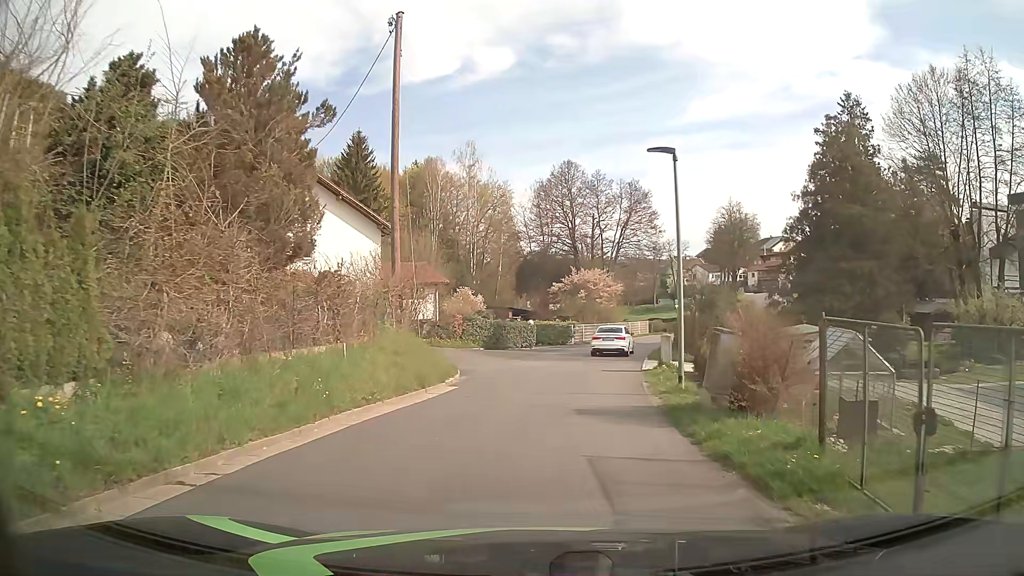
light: Day
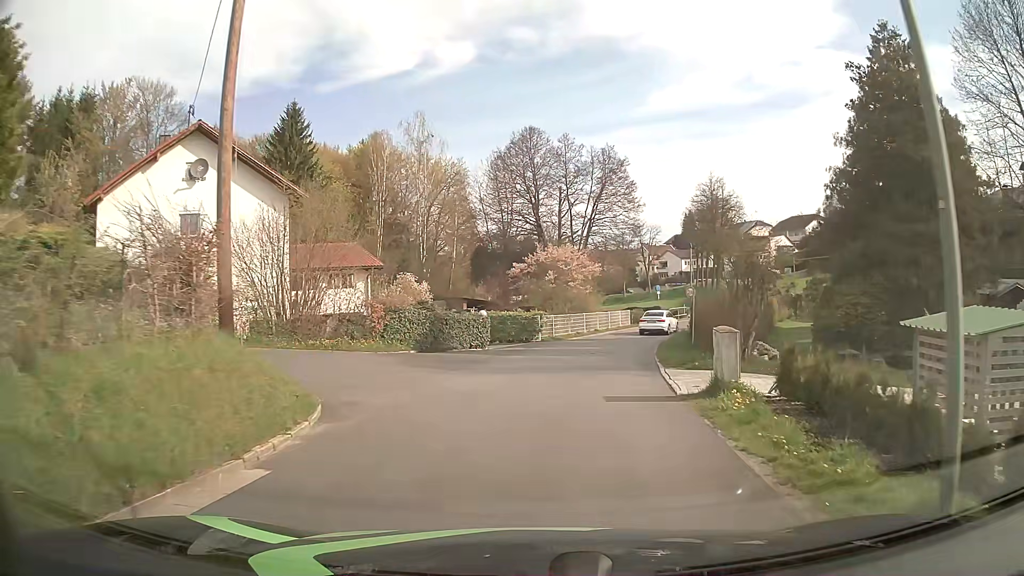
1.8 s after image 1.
(+0.3, +10.7) m; +3°
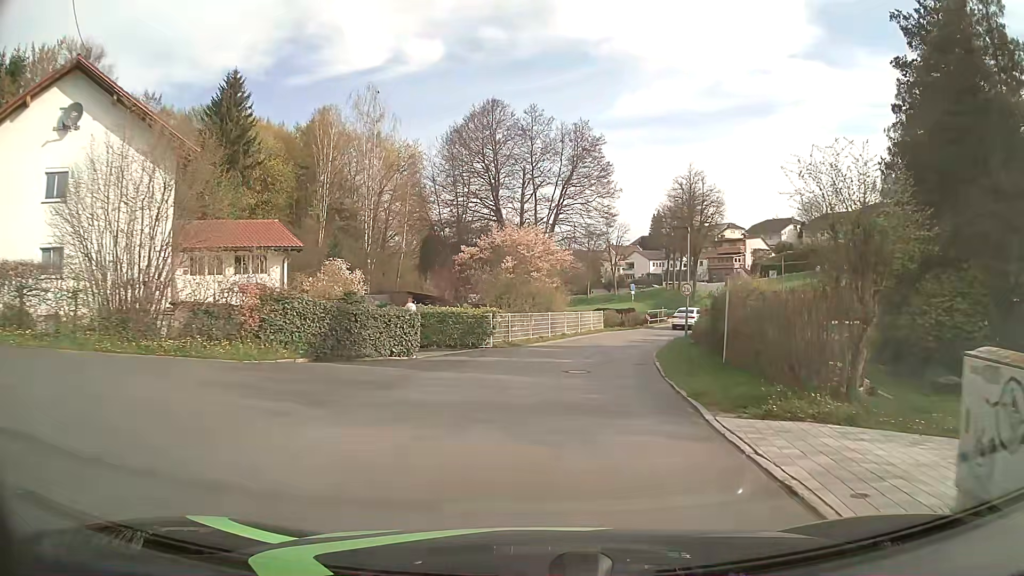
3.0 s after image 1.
(+0.3, +8.3) m; +4°
(0, +10) (+1, +20) (+4, +30) (+7, +39) (+11, +48) (+16, +57) (+20, +66) (+23, +76) (+24, +85) (+26, +95) m
